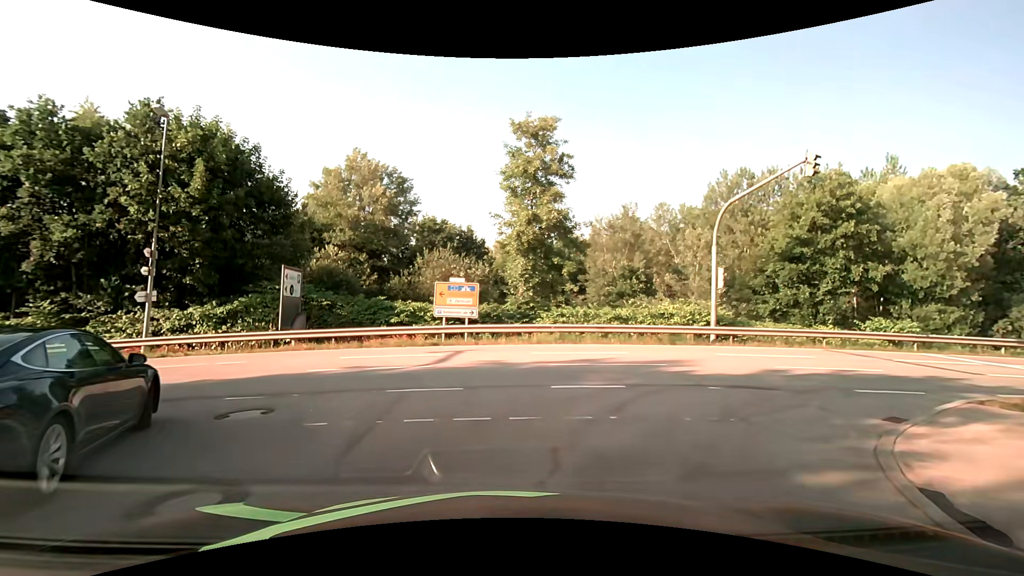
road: residential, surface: asphalt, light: Day
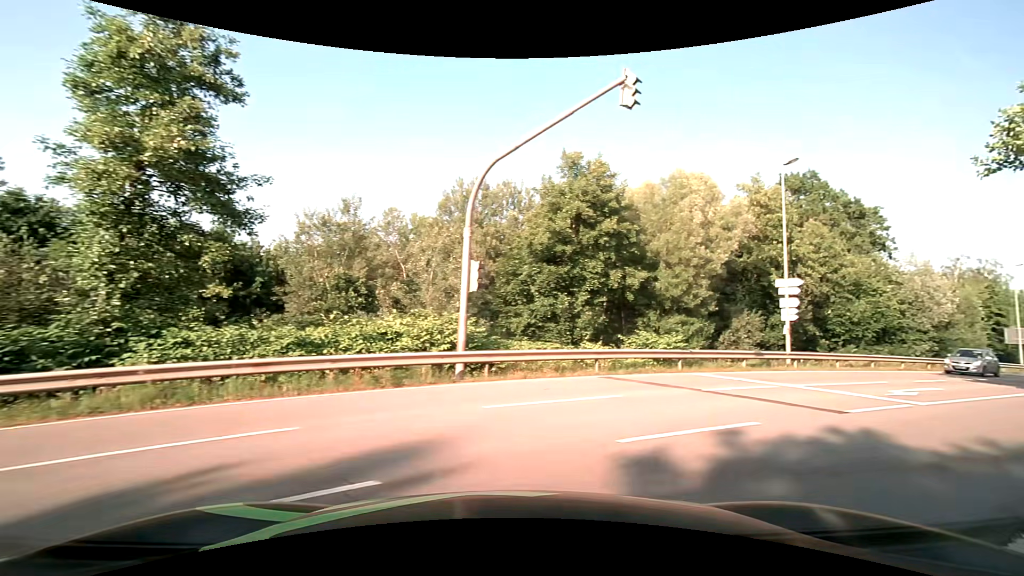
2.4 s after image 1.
(+2.0, +9.0) m; +30°
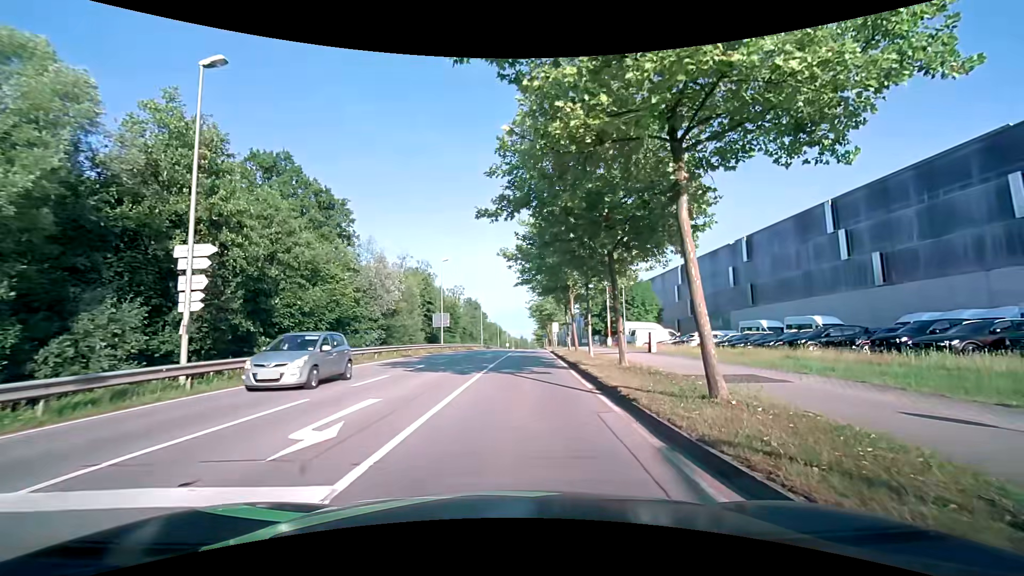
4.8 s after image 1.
(+5.7, +8.7) m; +56°
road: secondary
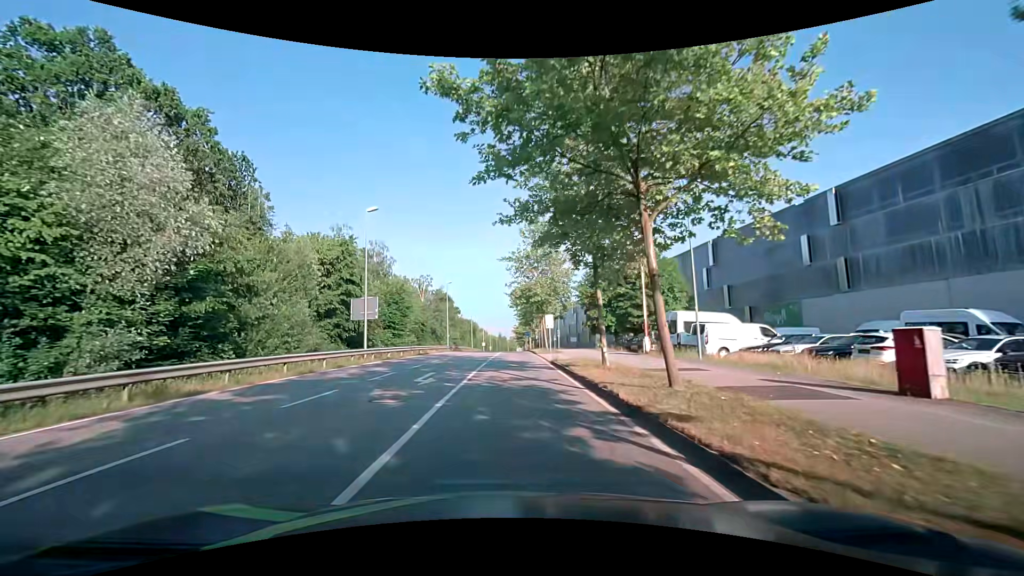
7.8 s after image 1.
(+0.4, +22.2) m; +3°
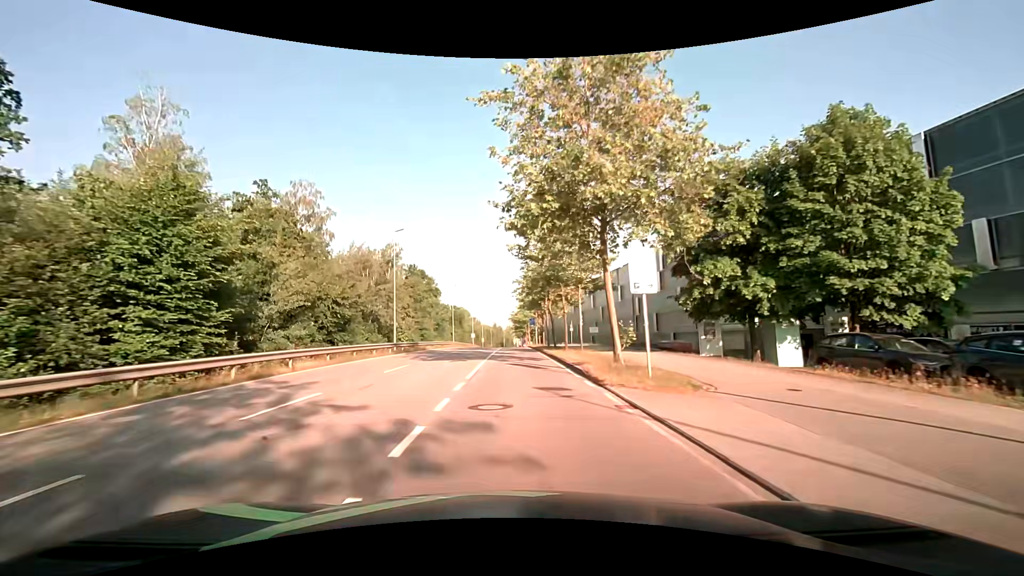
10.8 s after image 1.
(-0.3, +32.4) m; -1°
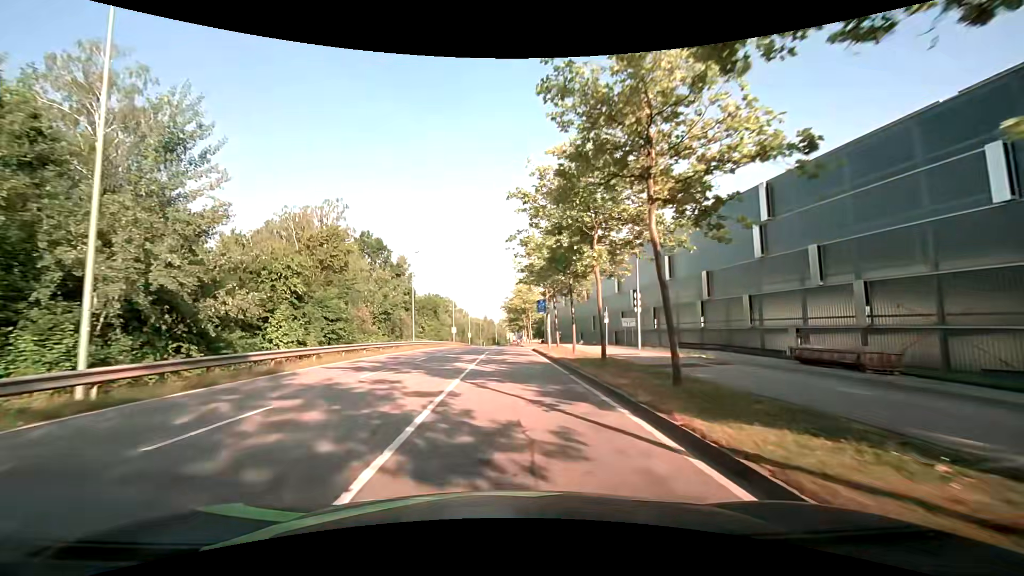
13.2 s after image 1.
(+0.4, +29.1) m; +1°
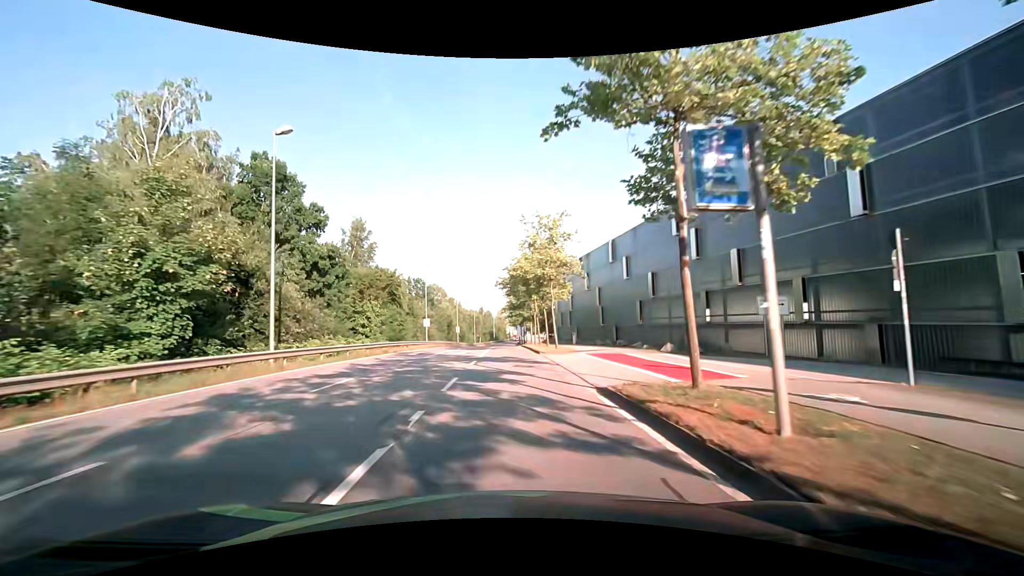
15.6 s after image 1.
(-0.1, +31.0) m; 0°
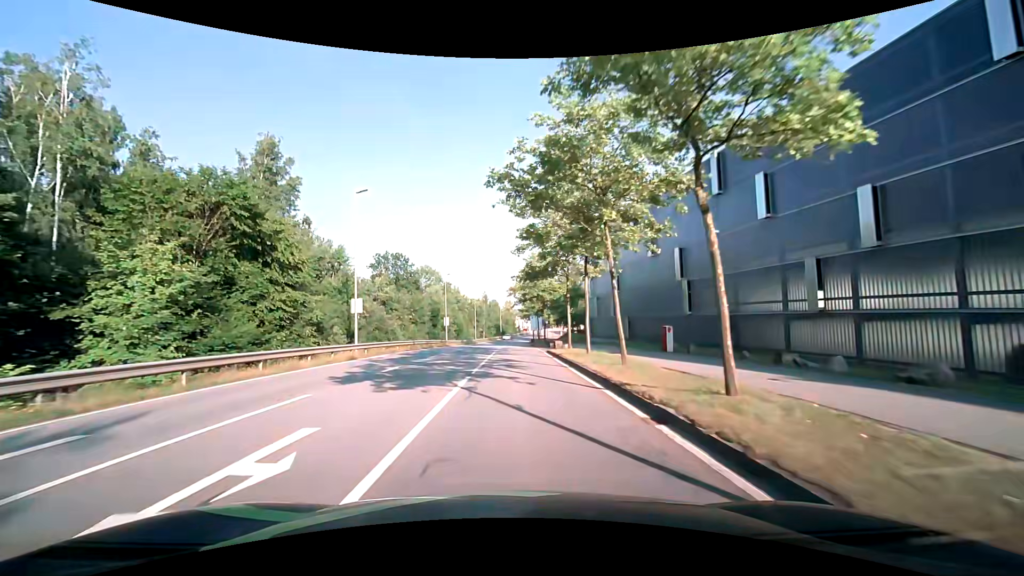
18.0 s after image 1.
(-0.1, +30.9) m; -1°
(0, +10) (0, +20) (0, +30) (0, +40) (+1, +50) (+1, +60) (+1, +70) (+1, +80) (+1, +90) (+2, +100) m
